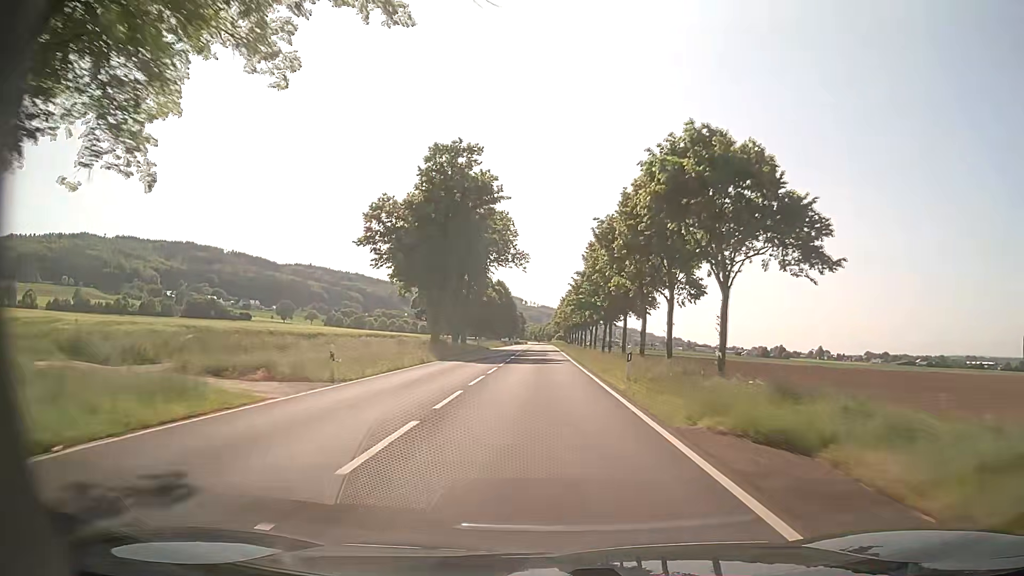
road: primary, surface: asphalt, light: Day
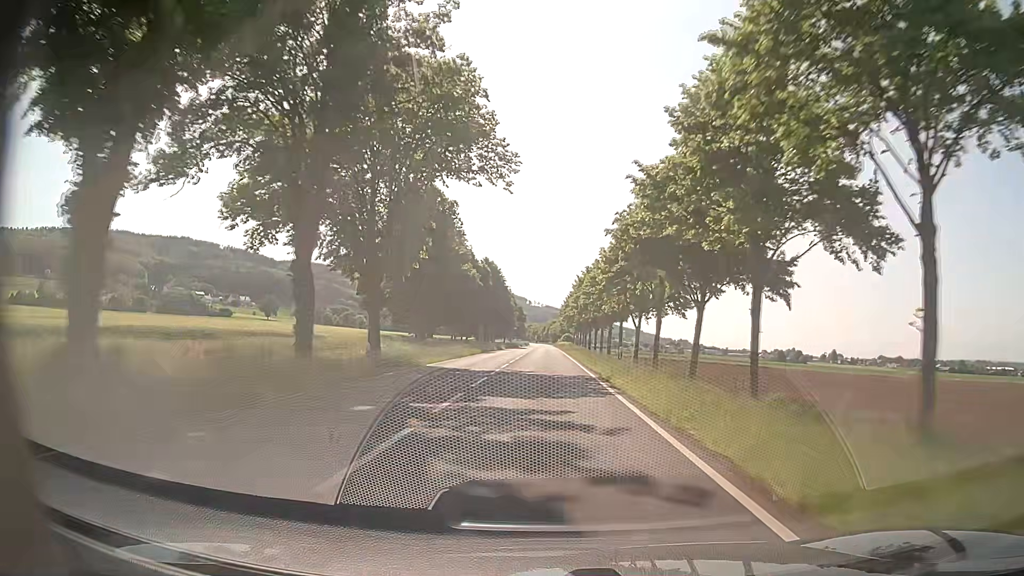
(-0.3, +43.7) m; 0°
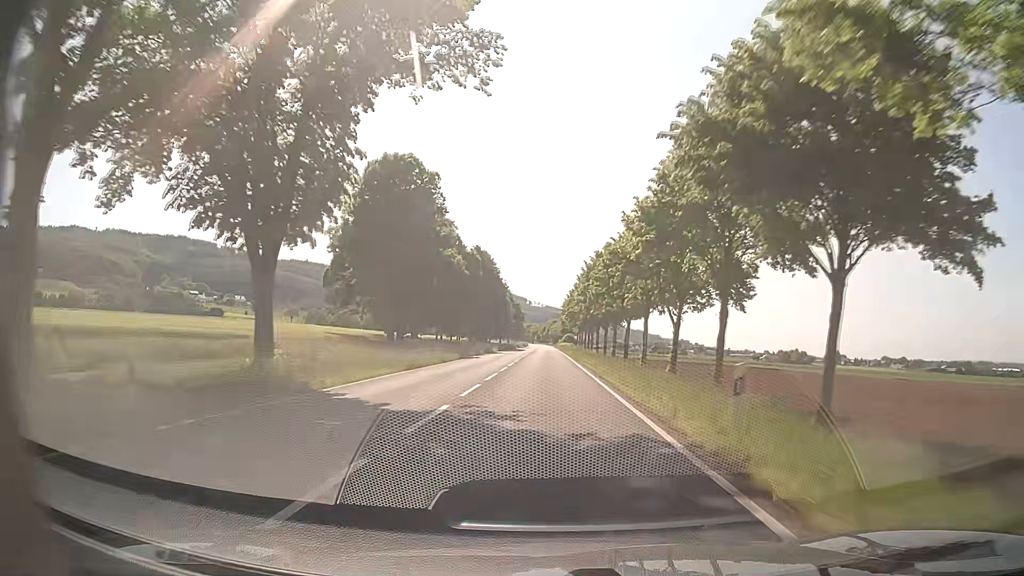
(0.0, +14.9) m; -1°
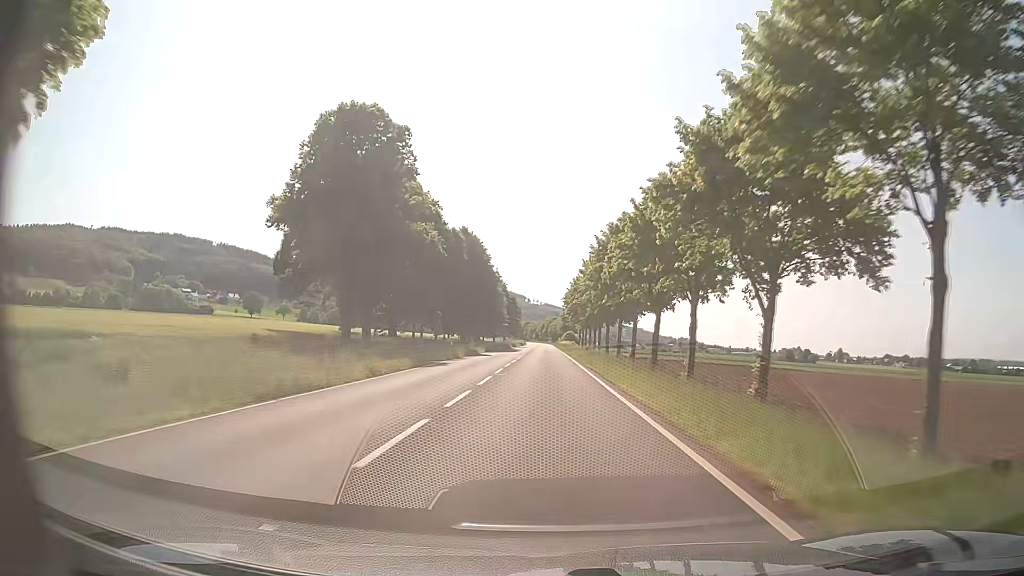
(+0.2, +15.1) m; +1°
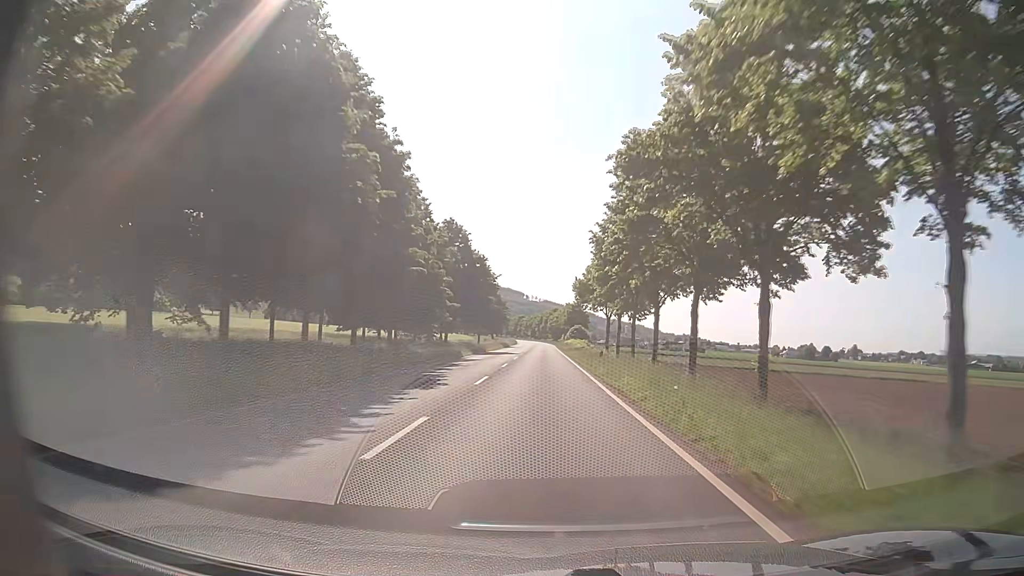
(+0.1, +61.5) m; 0°
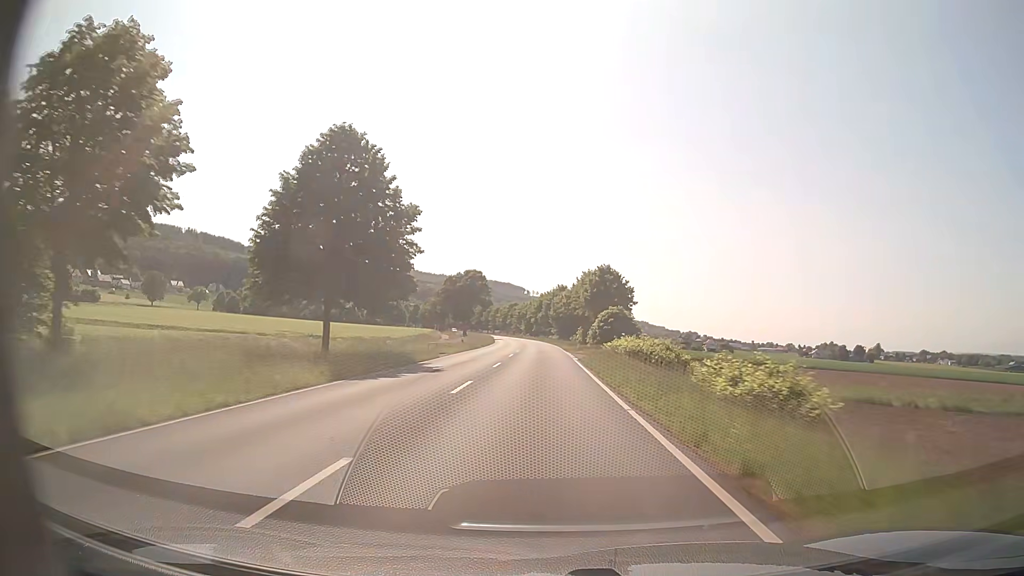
(+0.2, +77.8) m; 0°
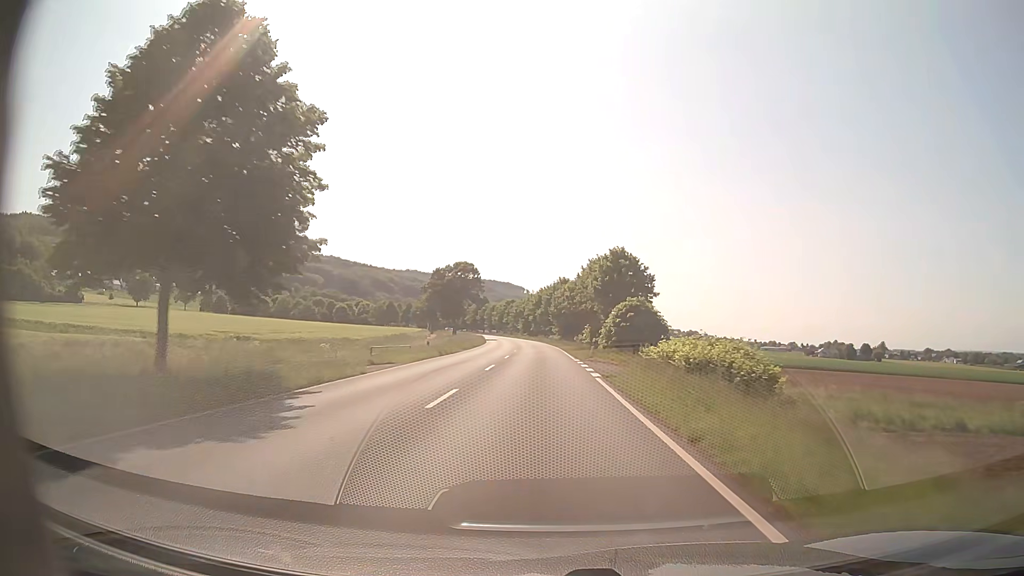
(0.0, +15.4) m; 0°
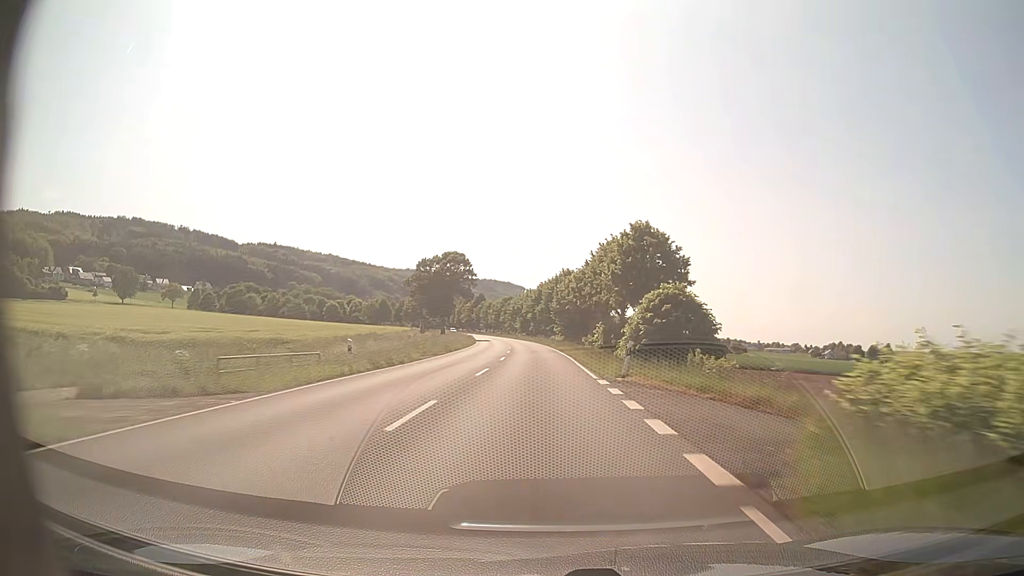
(0.0, +15.2) m; 0°
(0, +10) (0, +20) (0, +30) (-1, +40) (-1, +50) (-1, +60) (-2, +70) (-3, +80) (-4, +90) (-5, +100) m
